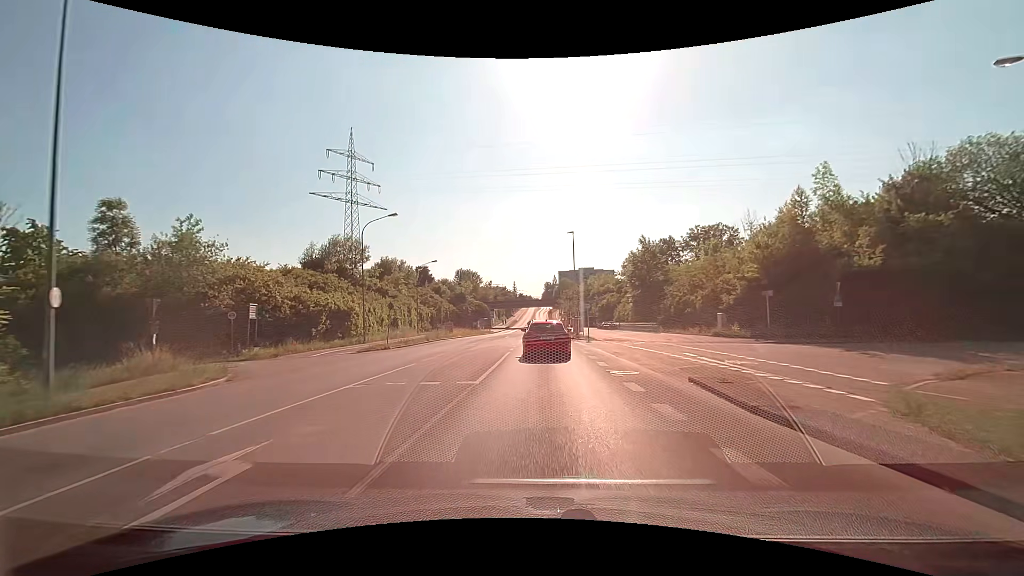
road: tertiary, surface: asphalt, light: Day
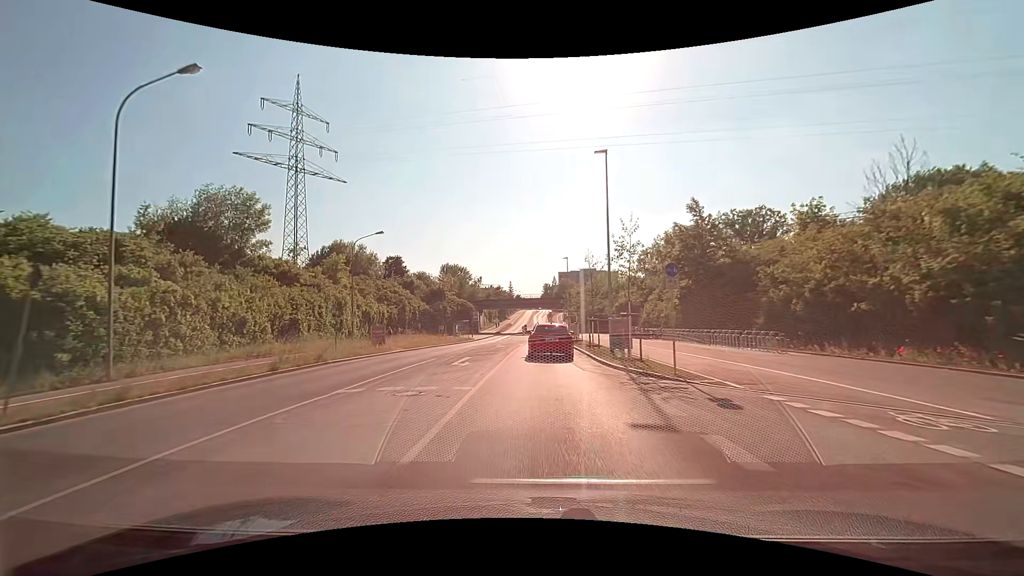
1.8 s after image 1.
(+0.1, +24.7) m; 0°
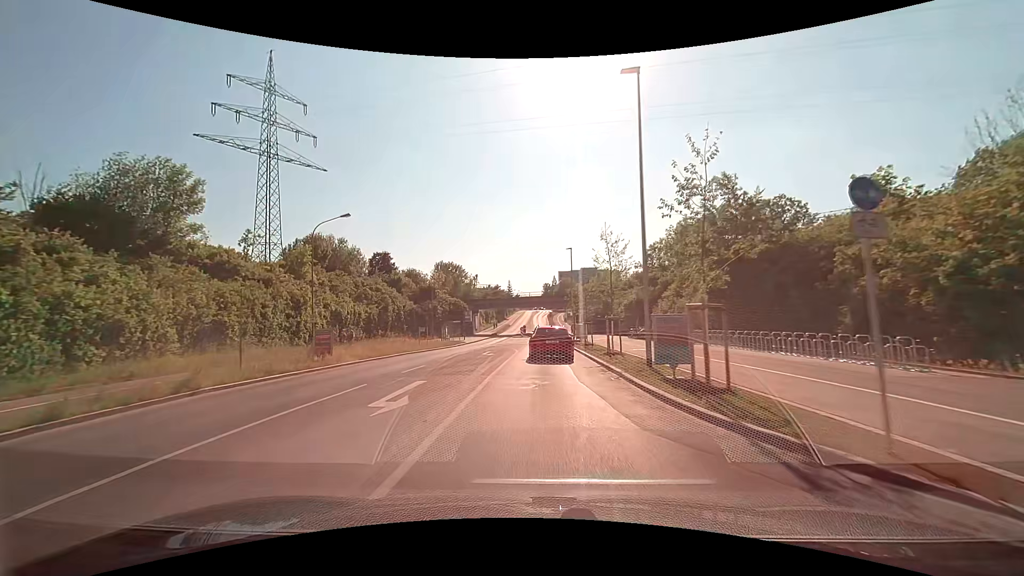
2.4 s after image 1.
(0.0, +8.4) m; 0°
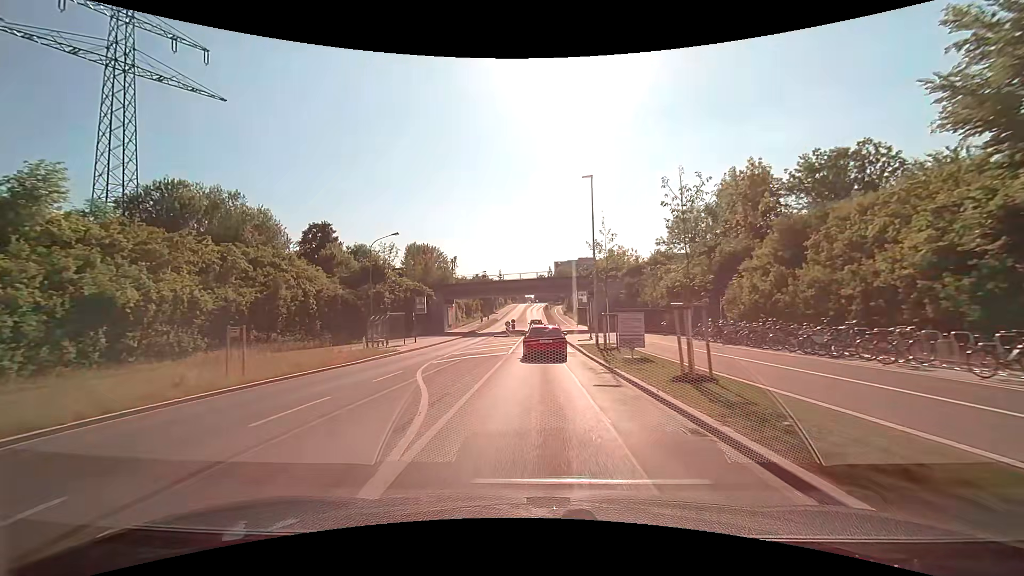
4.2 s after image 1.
(0.0, +25.9) m; 0°
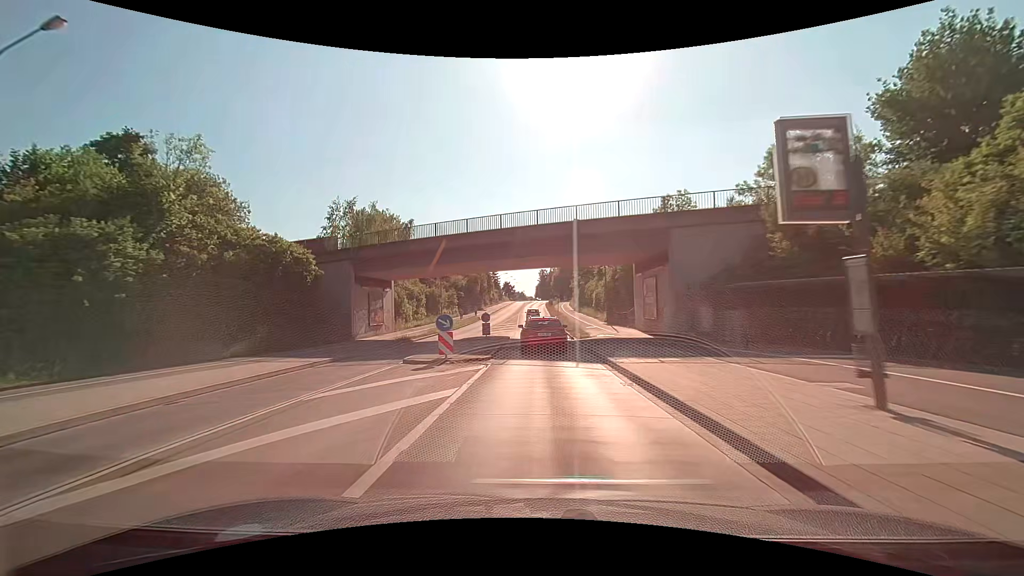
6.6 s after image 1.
(0.0, +35.9) m; 0°
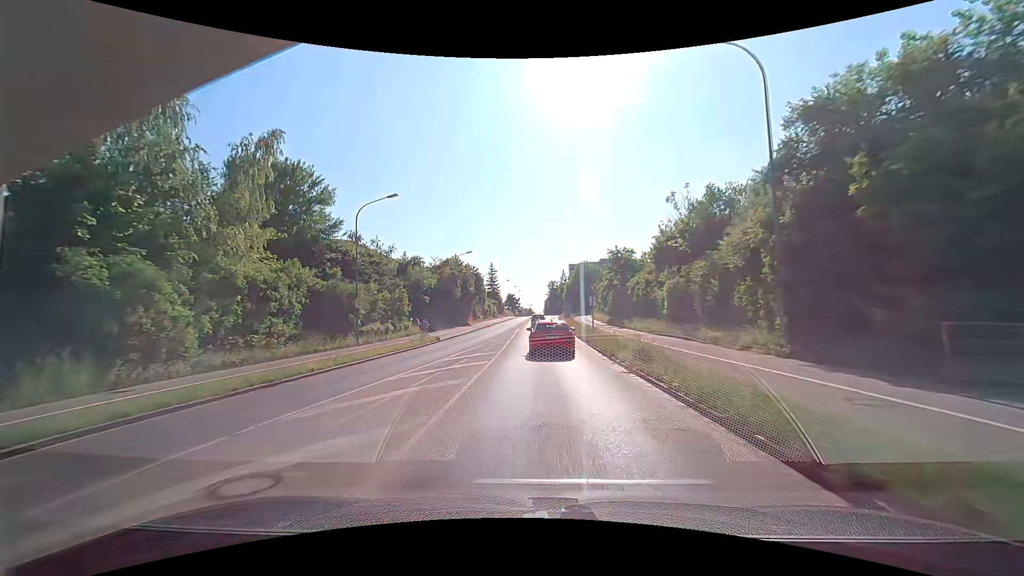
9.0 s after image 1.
(-0.2, +35.9) m; -2°
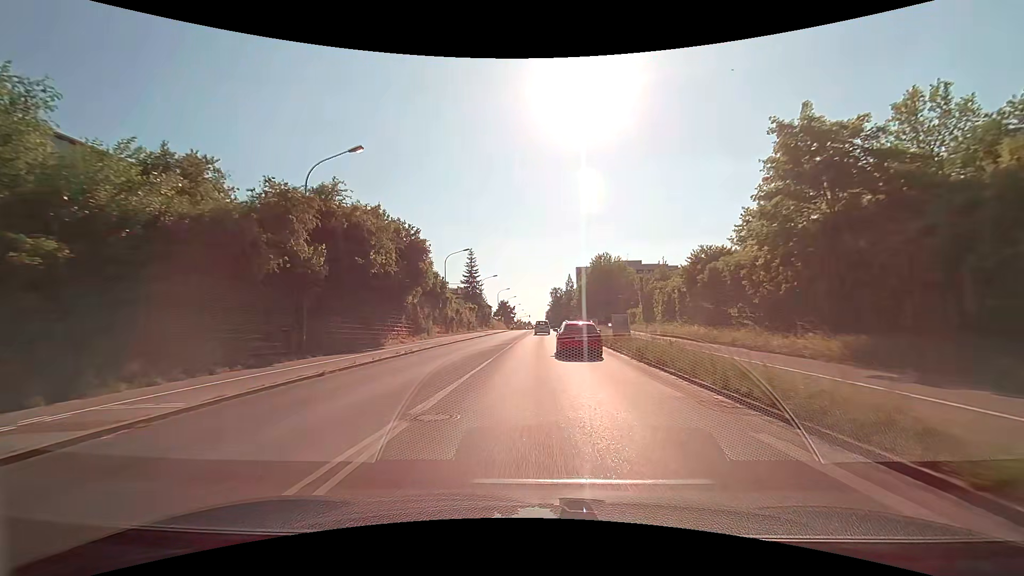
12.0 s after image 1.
(+0.4, +46.6) m; +1°
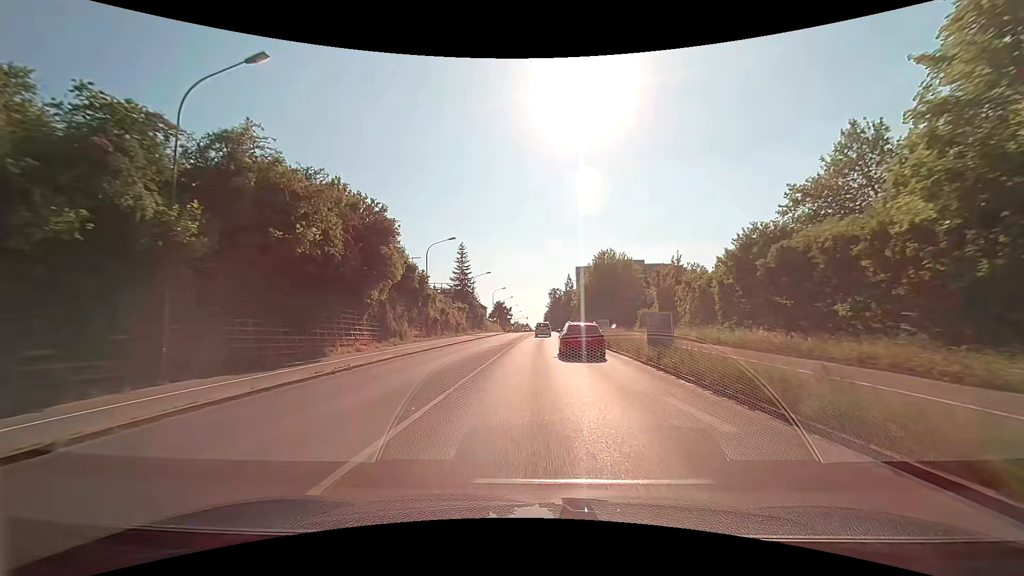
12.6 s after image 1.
(0.0, +9.4) m; 0°
(0, +10) (0, +20) (0, +30) (0, +40) (+1, +50) (+1, +60) (+2, +70) (+2, +80) (+2, +90) (+3, +100) m
